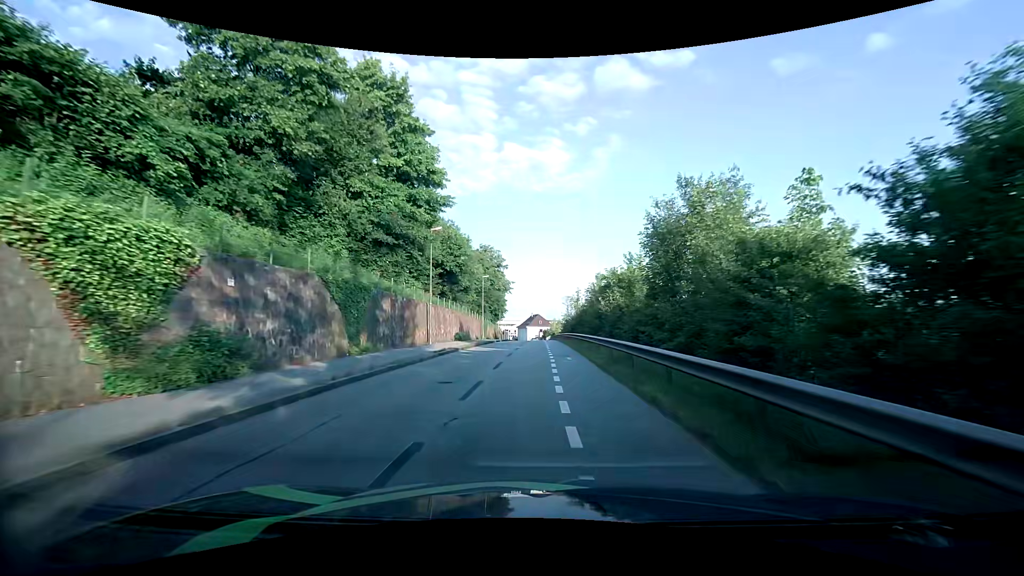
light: Day
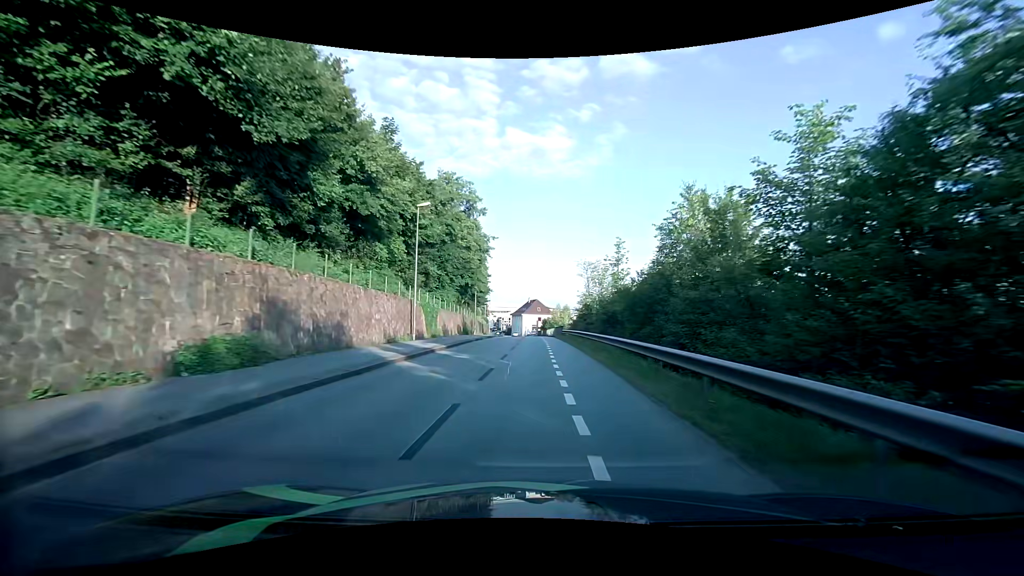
(-0.2, +34.0) m; 0°
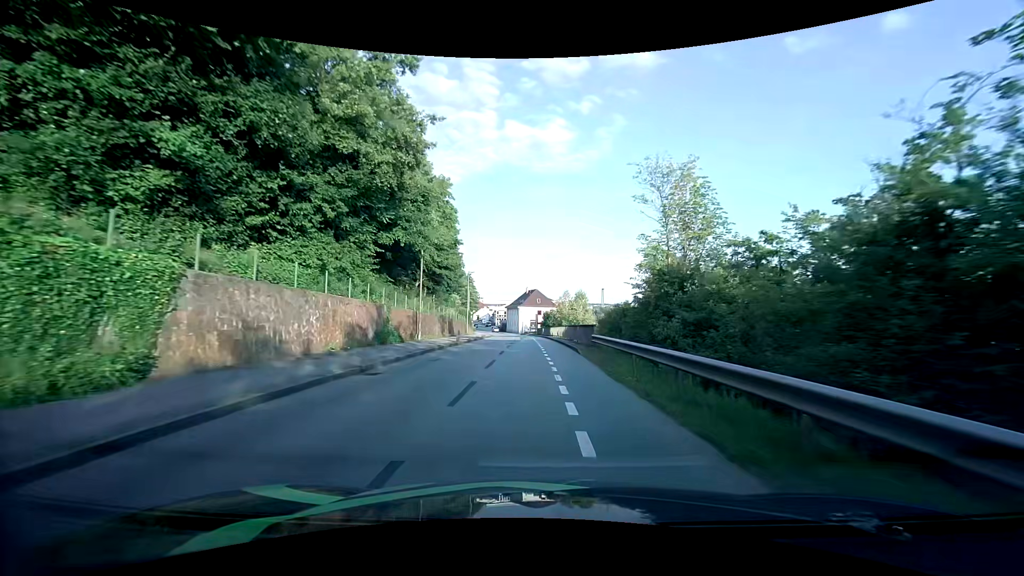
(-0.1, +27.3) m; -1°
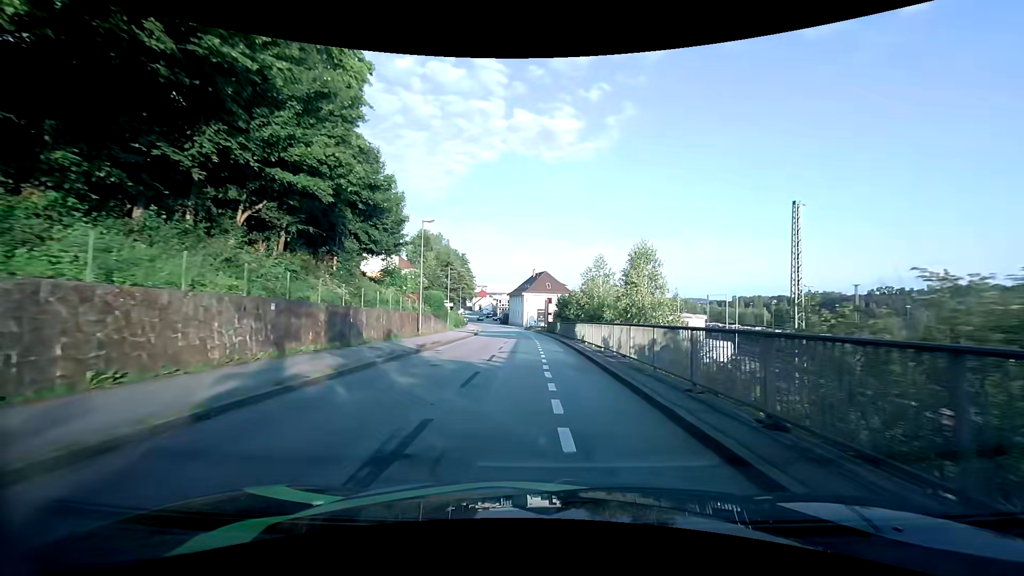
(-0.1, +28.2) m; -1°
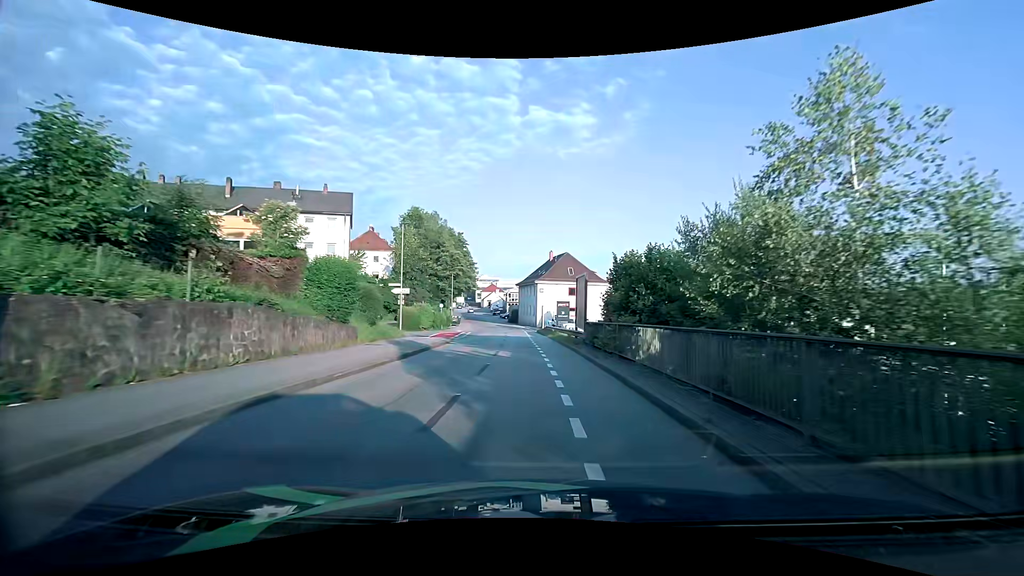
(-0.3, +27.8) m; -2°
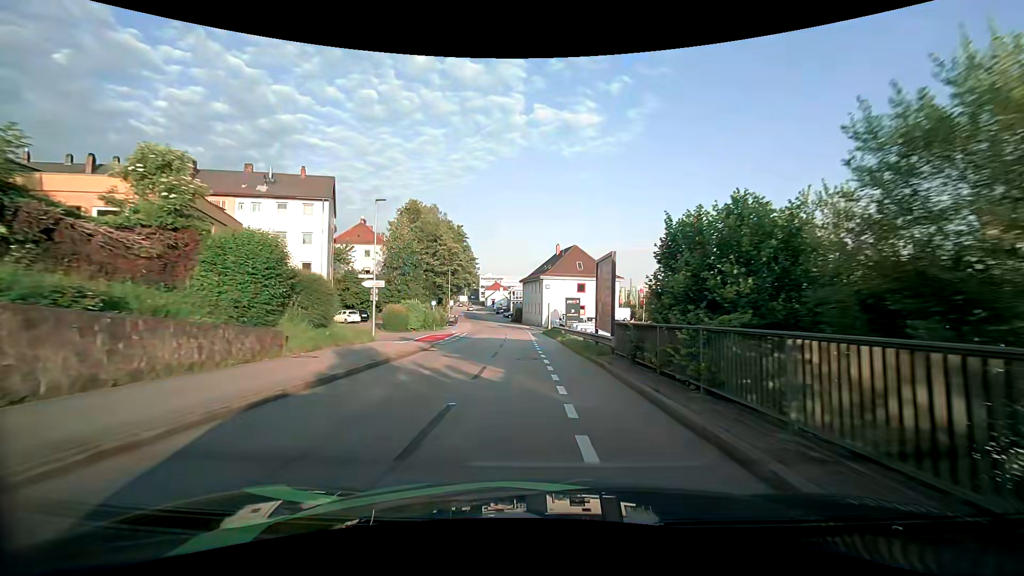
(0.0, +7.1) m; 0°
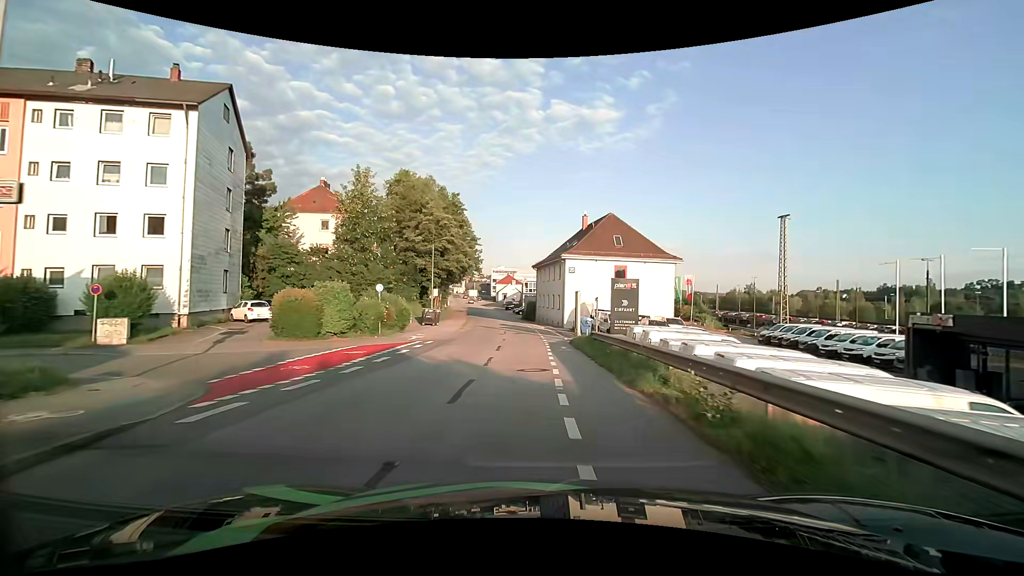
(-0.4, +21.4) m; -3°
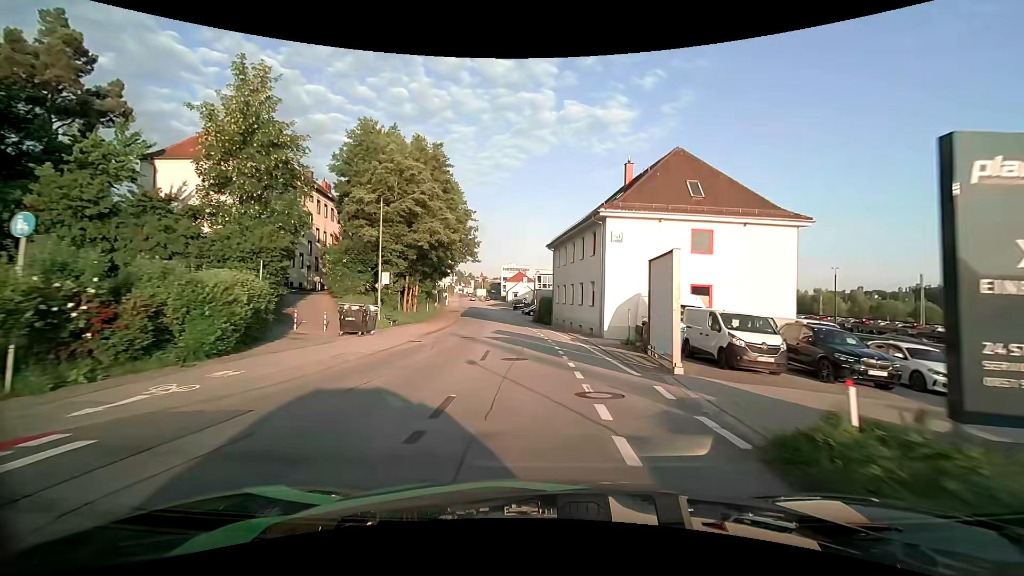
(0.0, +20.9) m; 0°
(0, +10) (0, +20) (-1, +30) (-2, +40) (-3, +50) (-5, +60) (-6, +70) (-8, +80) (-9, +89) (-11, +99) m
